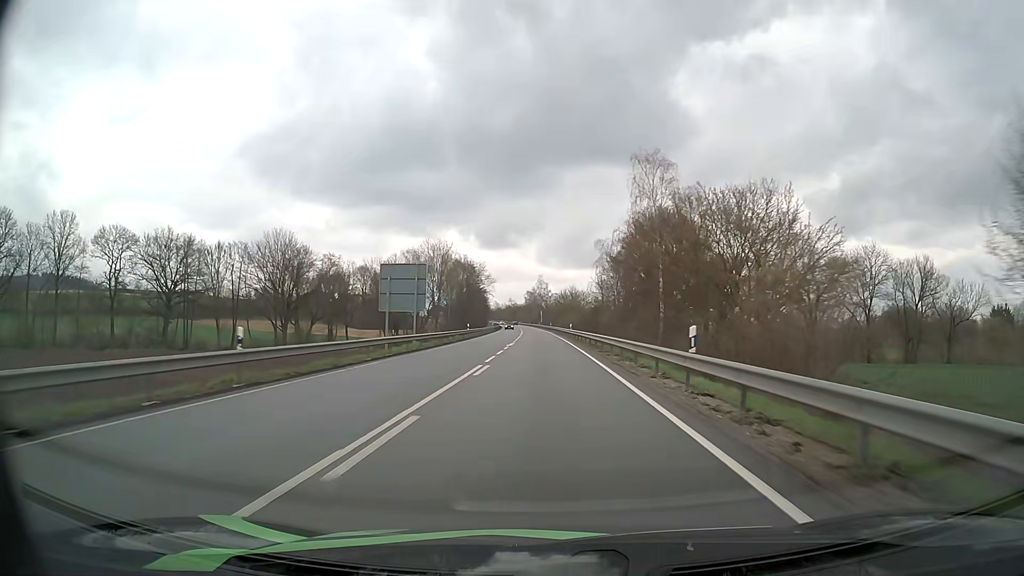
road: primary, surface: asphalt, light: Day
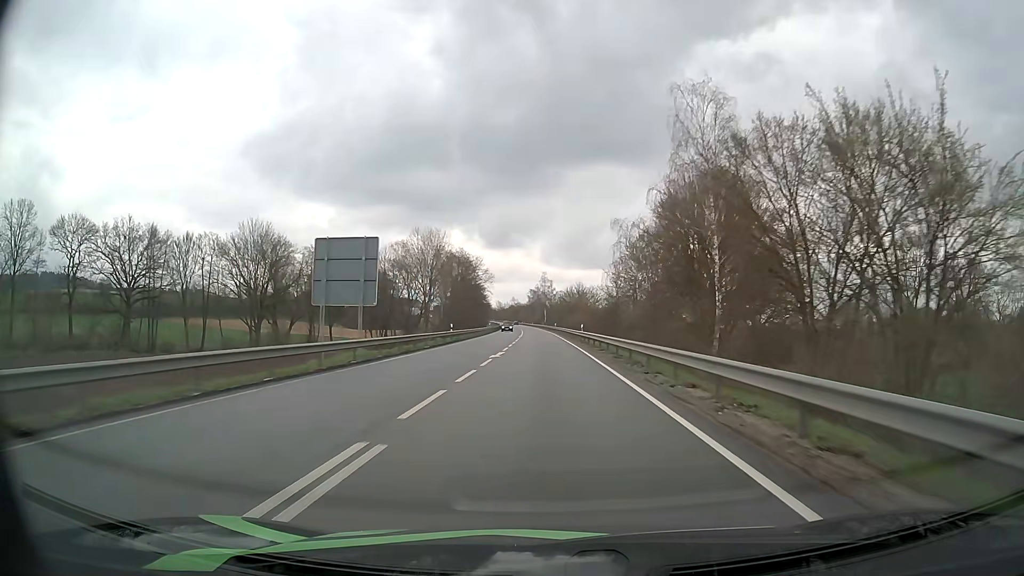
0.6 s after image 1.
(0.0, +14.4) m; 0°
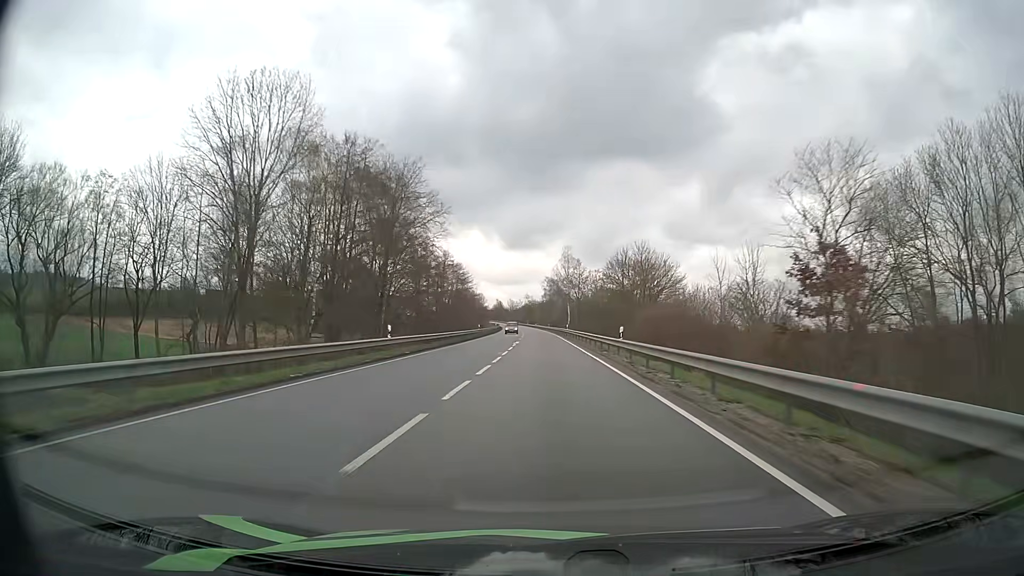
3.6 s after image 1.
(-1.1, +75.9) m; -2°
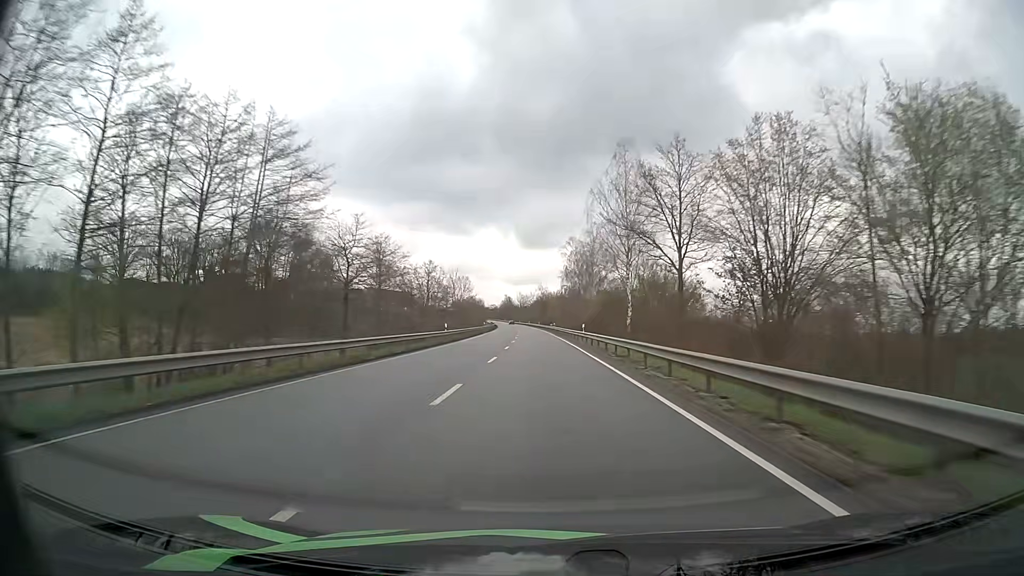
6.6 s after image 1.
(-1.1, +80.1) m; -2°
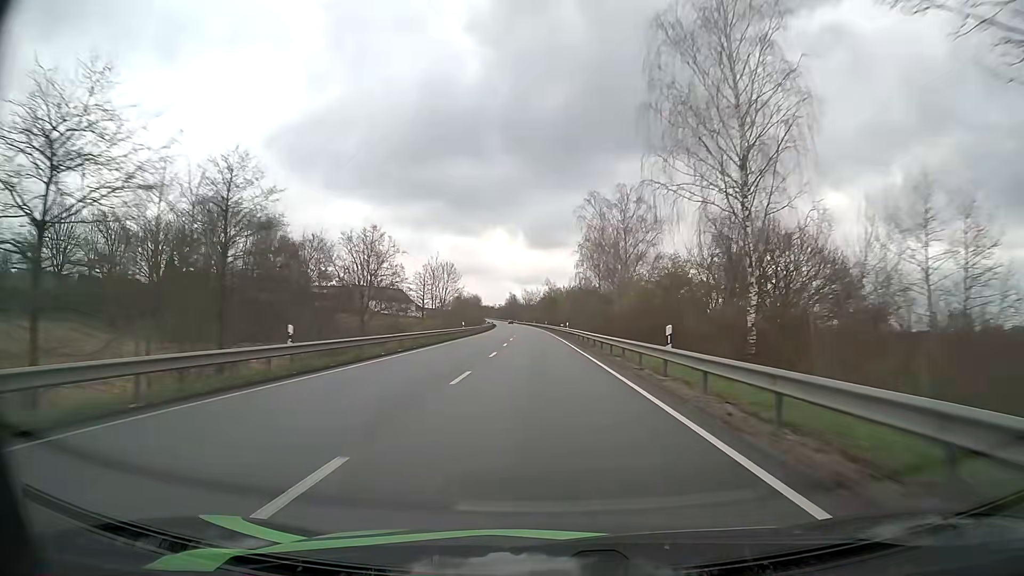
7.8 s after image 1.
(0.0, +32.6) m; 0°
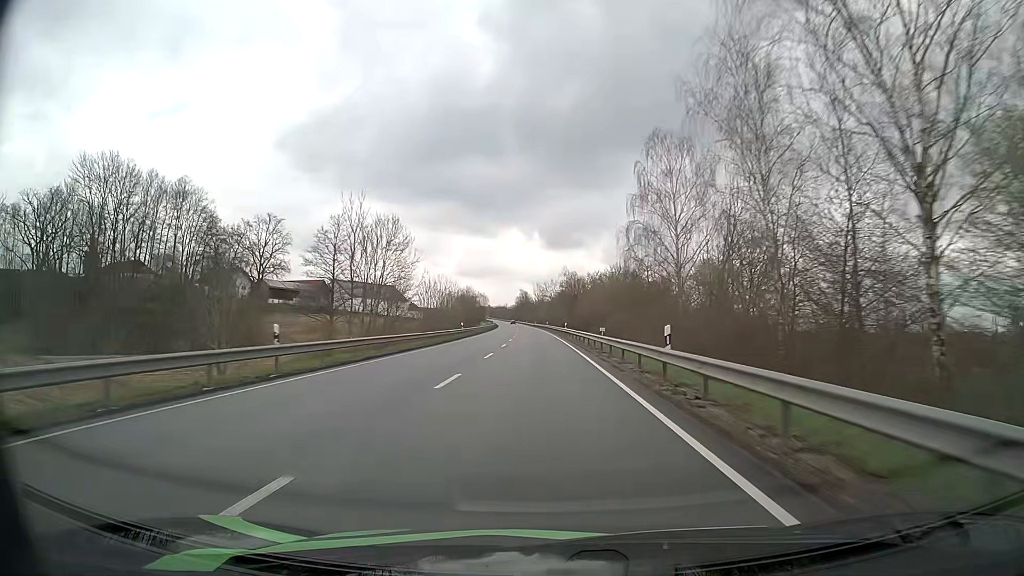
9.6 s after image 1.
(-0.6, +49.2) m; -1°
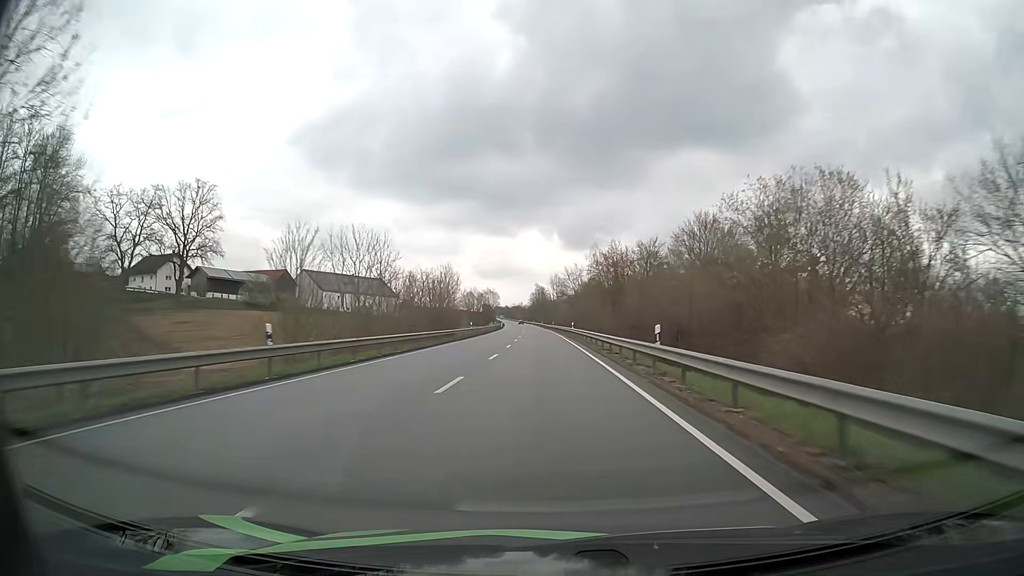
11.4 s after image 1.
(-0.7, +49.5) m; -2°
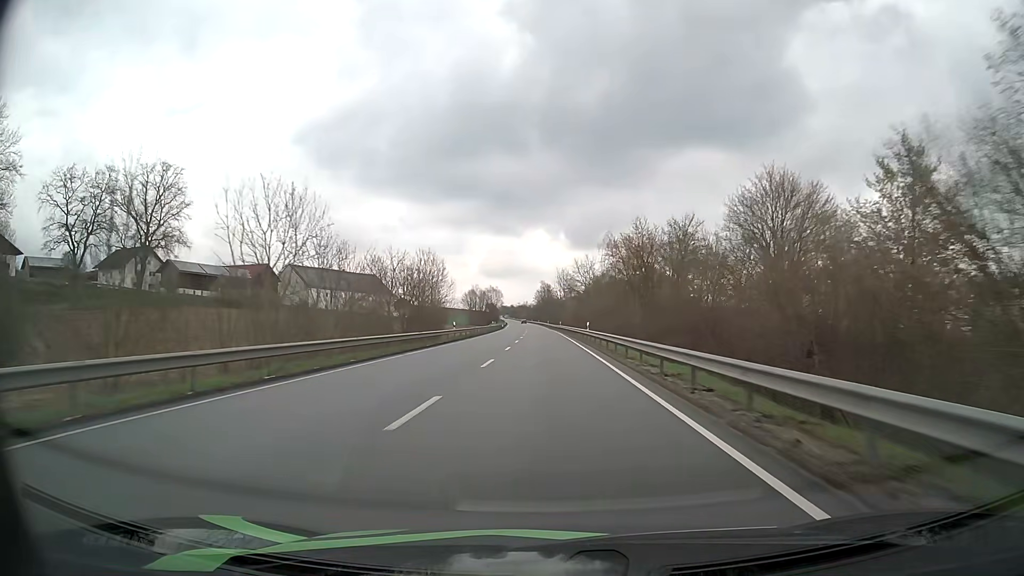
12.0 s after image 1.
(-0.1, +16.5) m; -1°
(0, +10) (0, +20) (0, +30) (0, +40) (0, +50) (-1, +60) (-1, +70) (-1, +80) (-1, +90) (-1, +100) m
